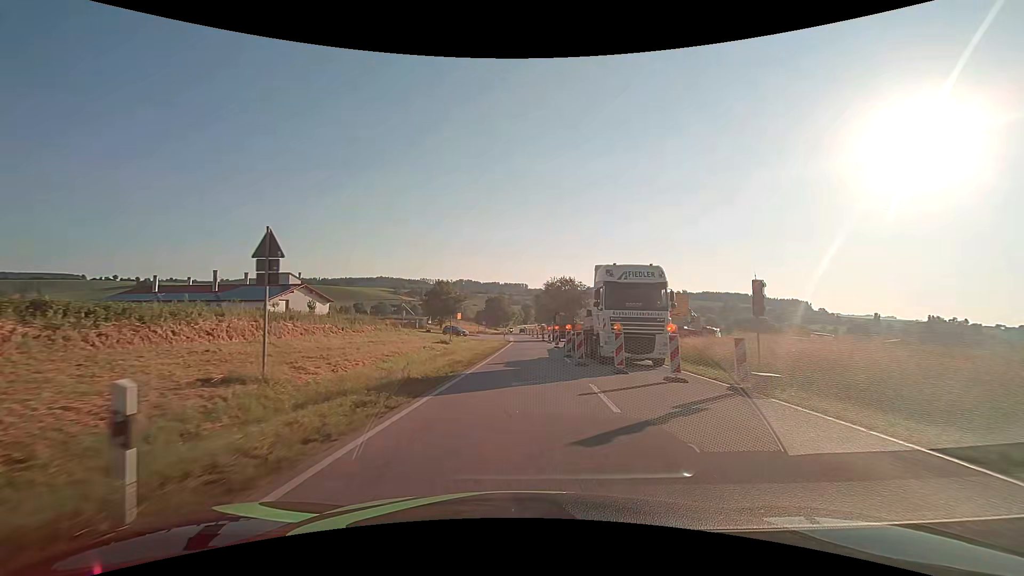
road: secondary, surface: asphalt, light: Day
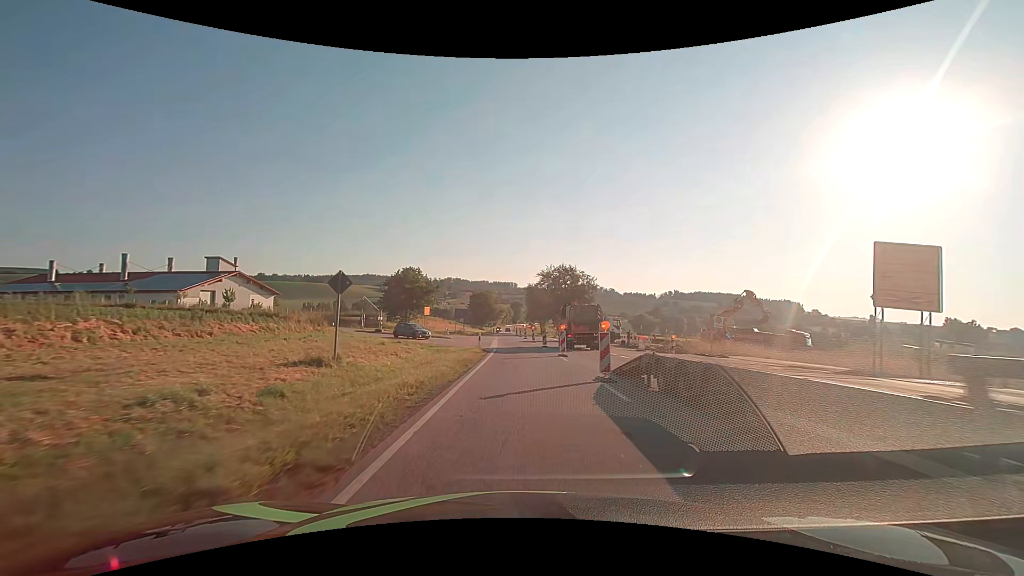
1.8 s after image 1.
(+0.2, +22.9) m; +1°
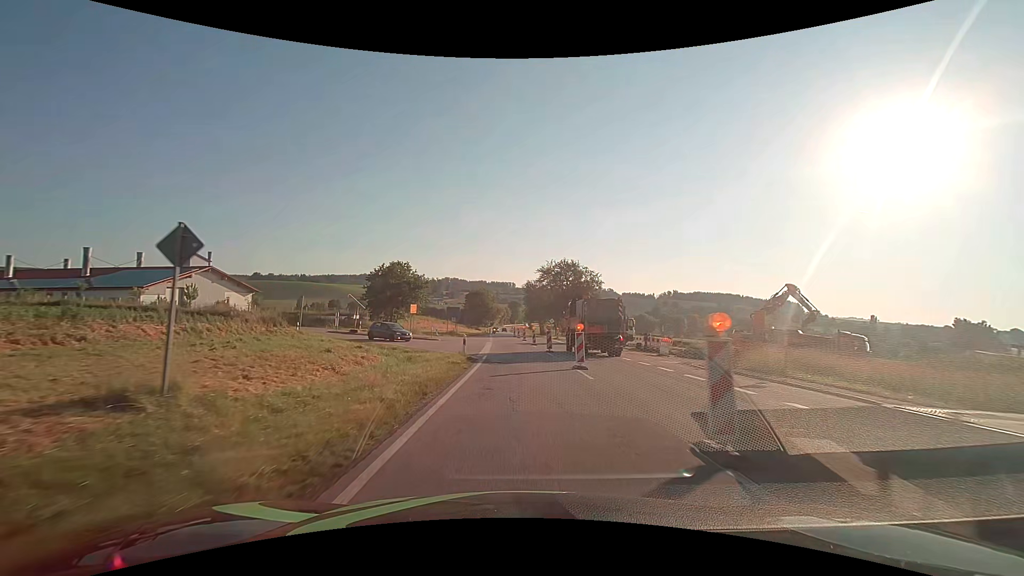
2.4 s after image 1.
(0.0, +7.6) m; 0°
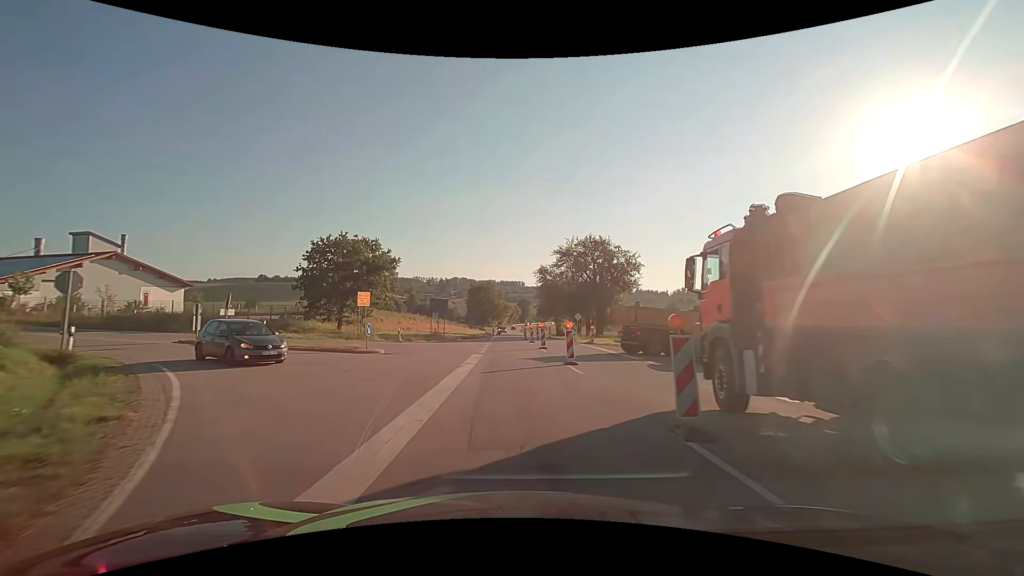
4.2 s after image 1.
(-0.2, +22.9) m; -1°
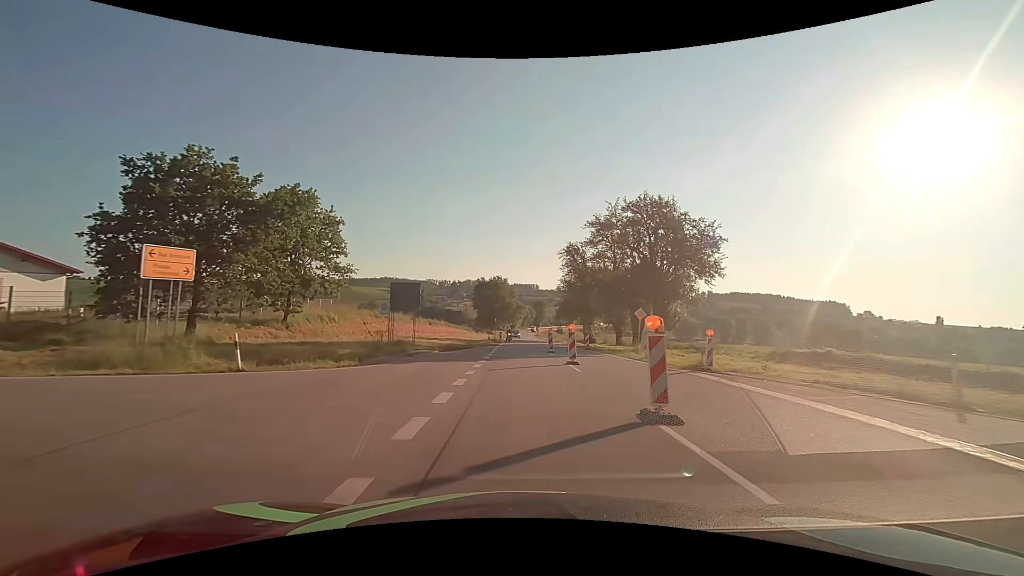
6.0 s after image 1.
(-0.4, +22.8) m; -2°
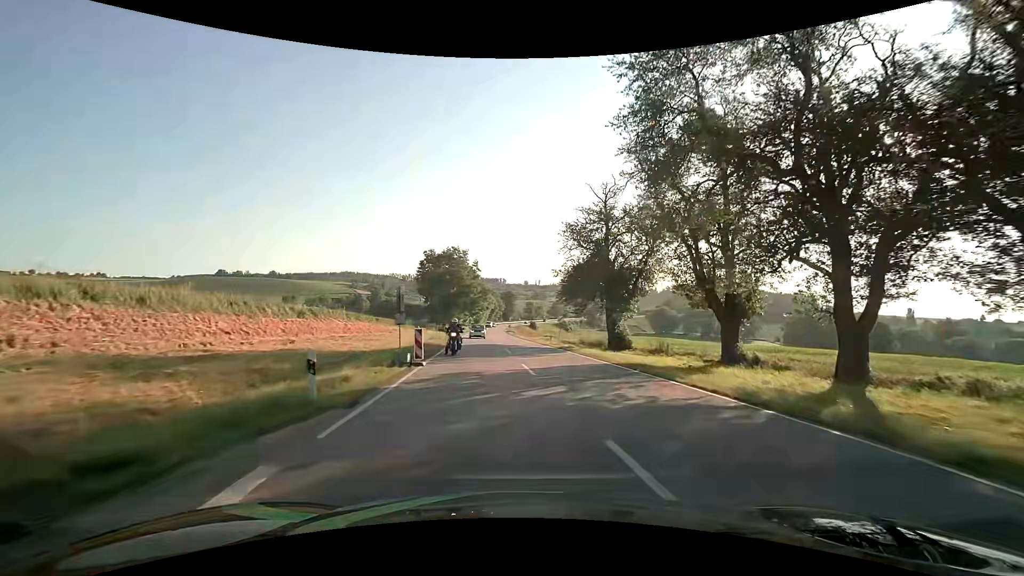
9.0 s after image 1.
(+0.1, +38.1) m; +3°
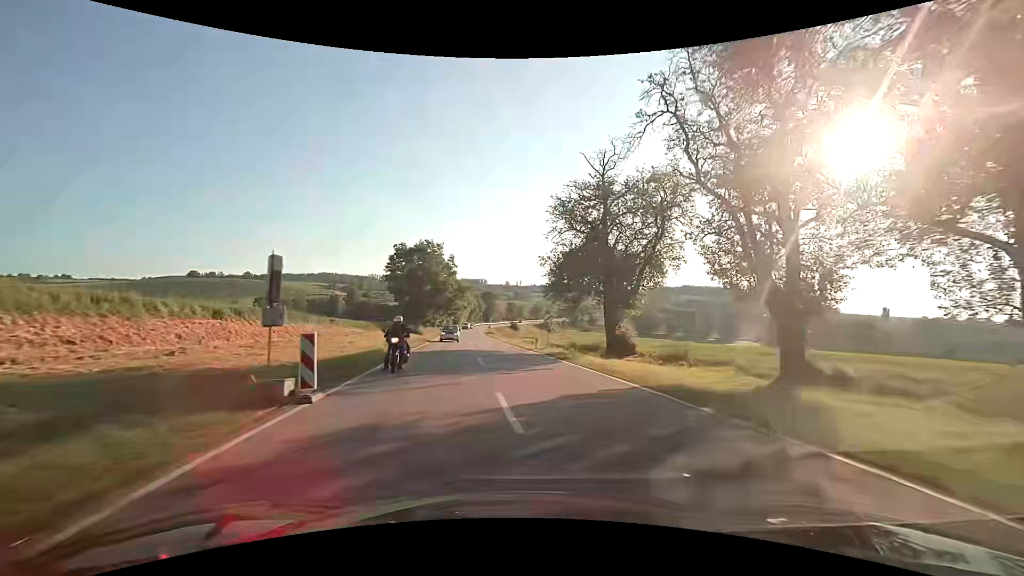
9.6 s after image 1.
(+0.2, +7.6) m; +2°
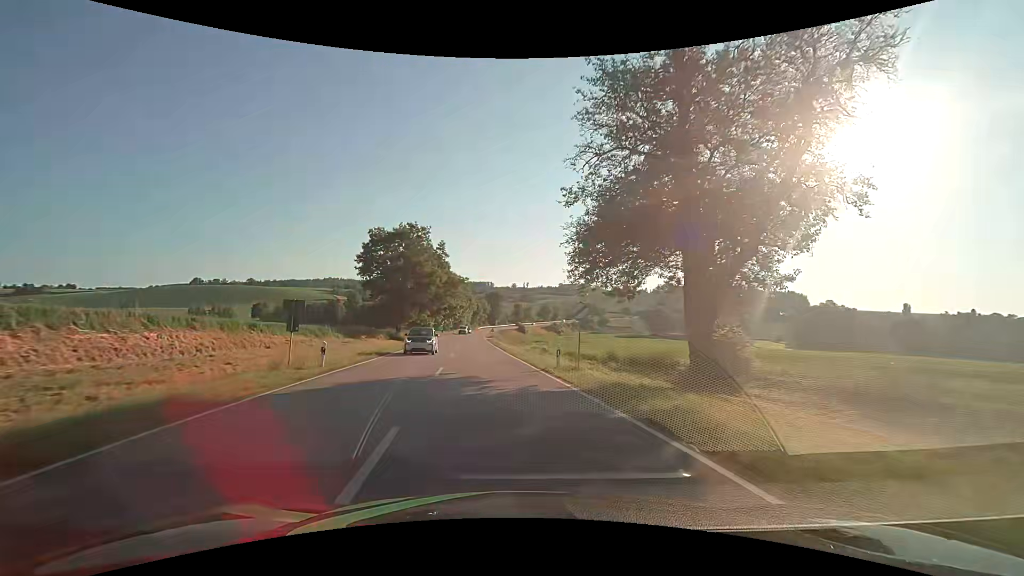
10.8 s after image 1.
(+0.1, +15.4) m; -1°
(0, +10) (-1, +20) (-2, +30) (-3, +40) (-4, +50) (-5, +60) (-6, +70) (-6, +80) (-7, +90) (-8, +100) m
